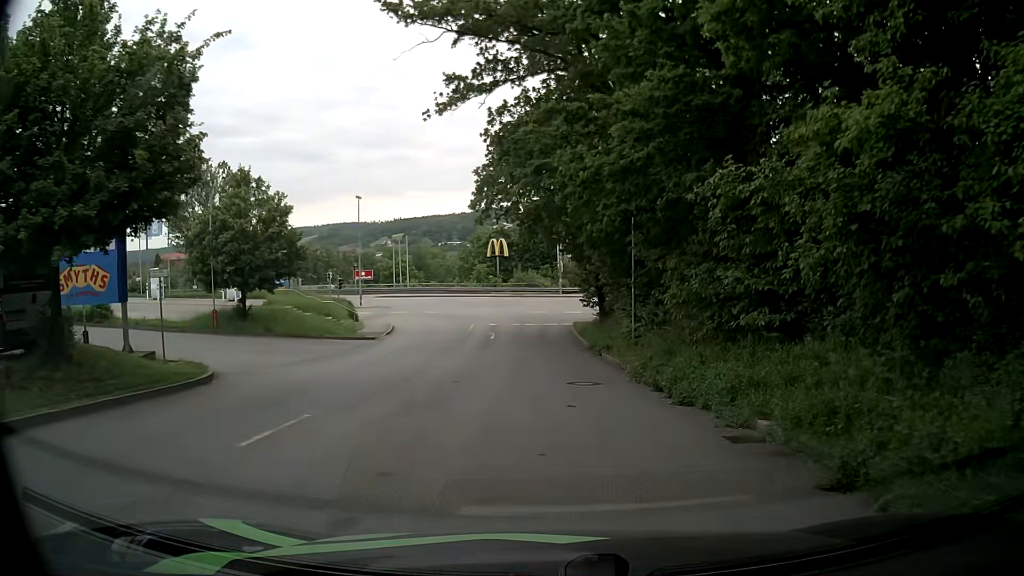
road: residential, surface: asphalt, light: Day
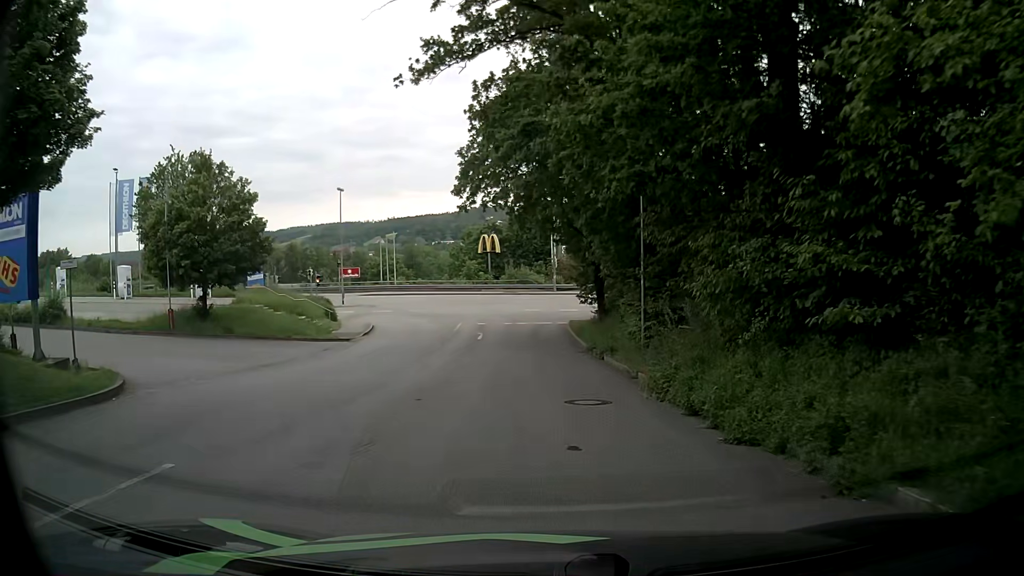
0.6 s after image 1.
(0.0, +3.8) m; -1°
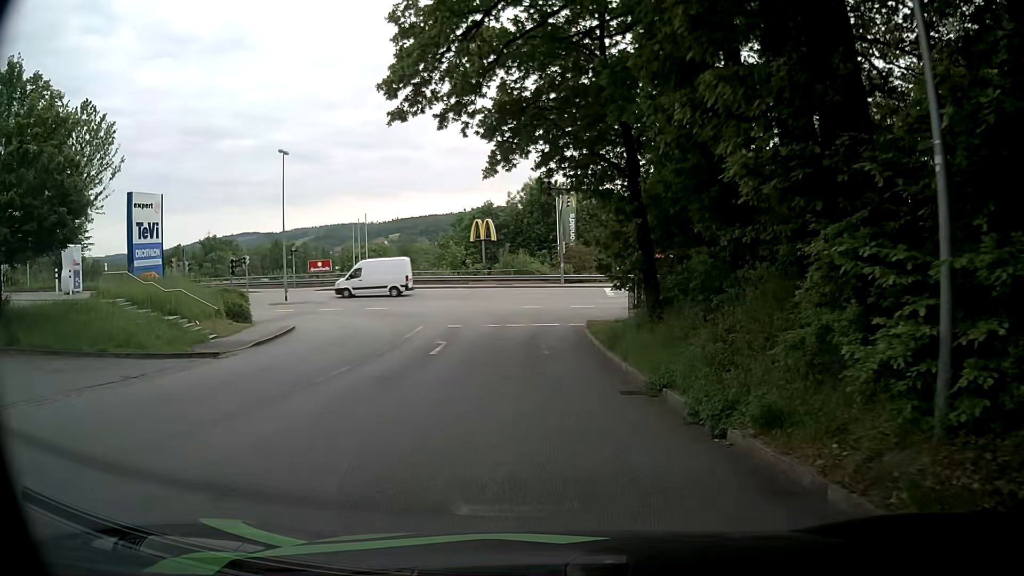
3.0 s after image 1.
(+0.1, +14.5) m; 0°
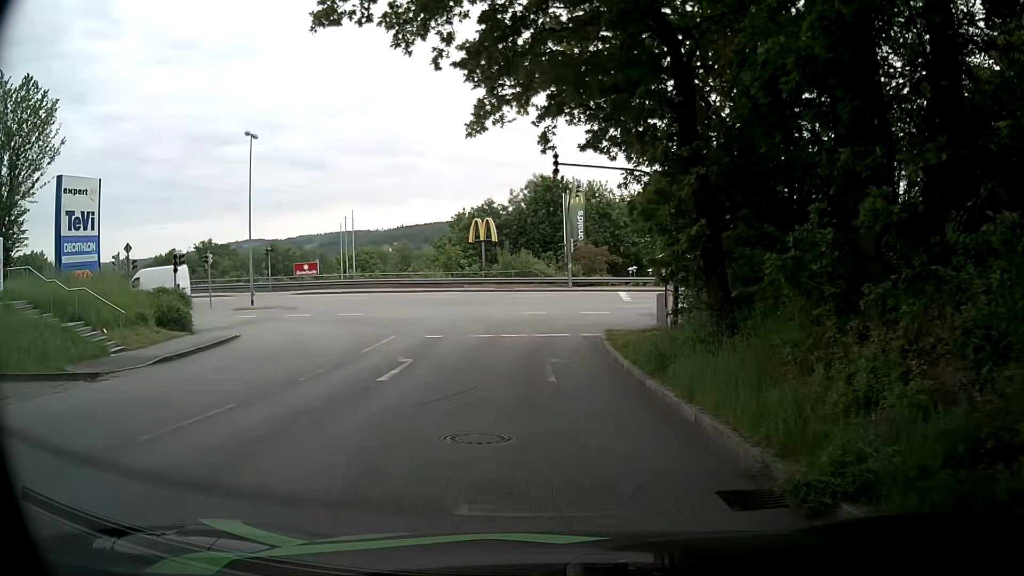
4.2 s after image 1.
(0.0, +6.3) m; -3°
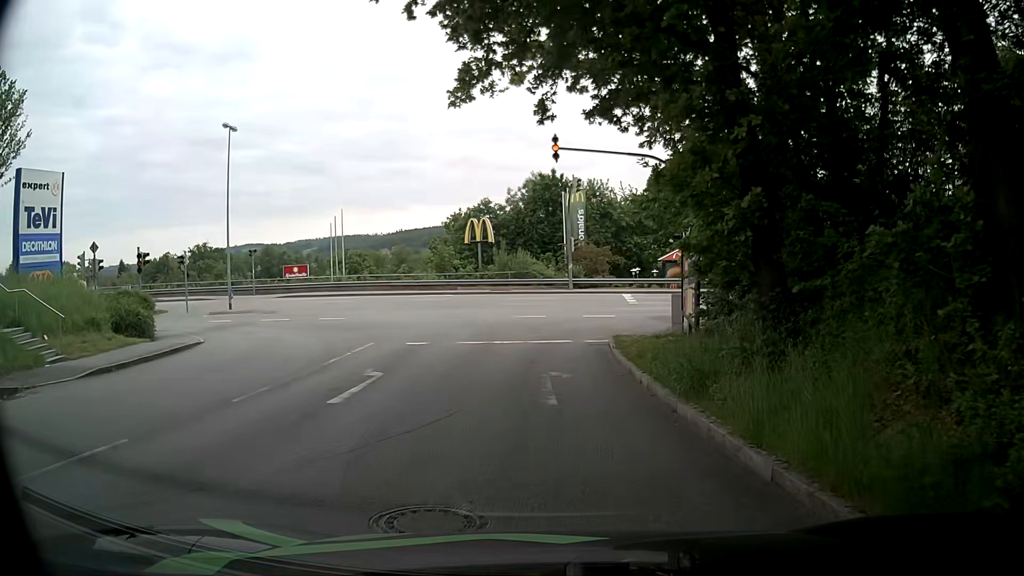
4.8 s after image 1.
(+0.1, +2.9) m; +1°
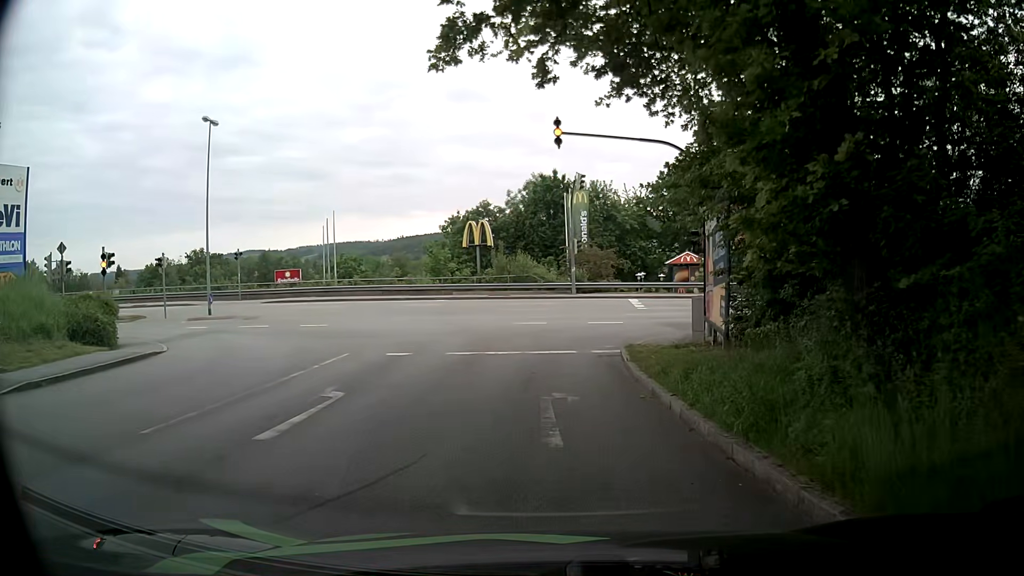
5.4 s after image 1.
(+0.1, +2.6) m; 0°
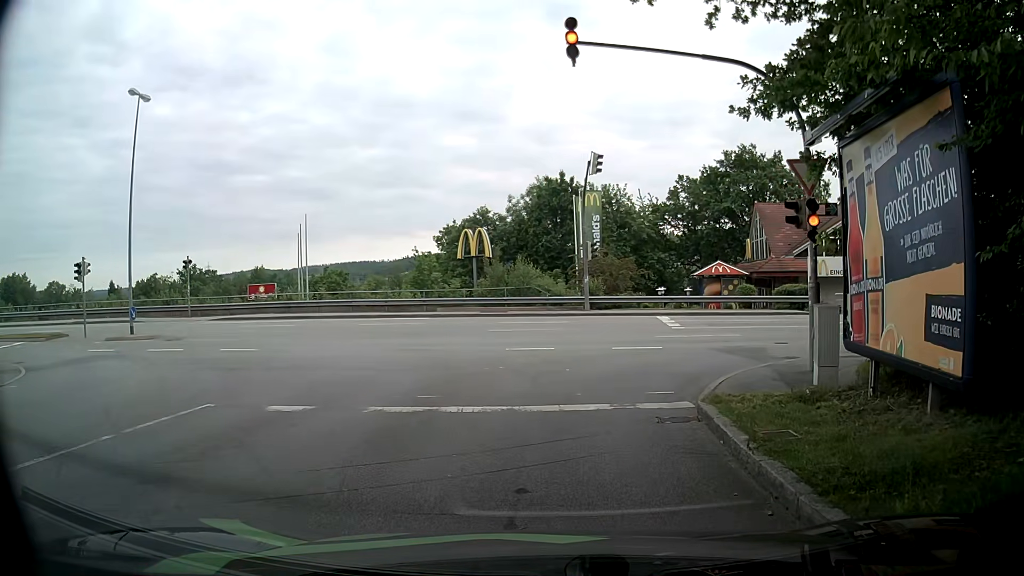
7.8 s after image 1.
(+0.1, +7.7) m; +1°
